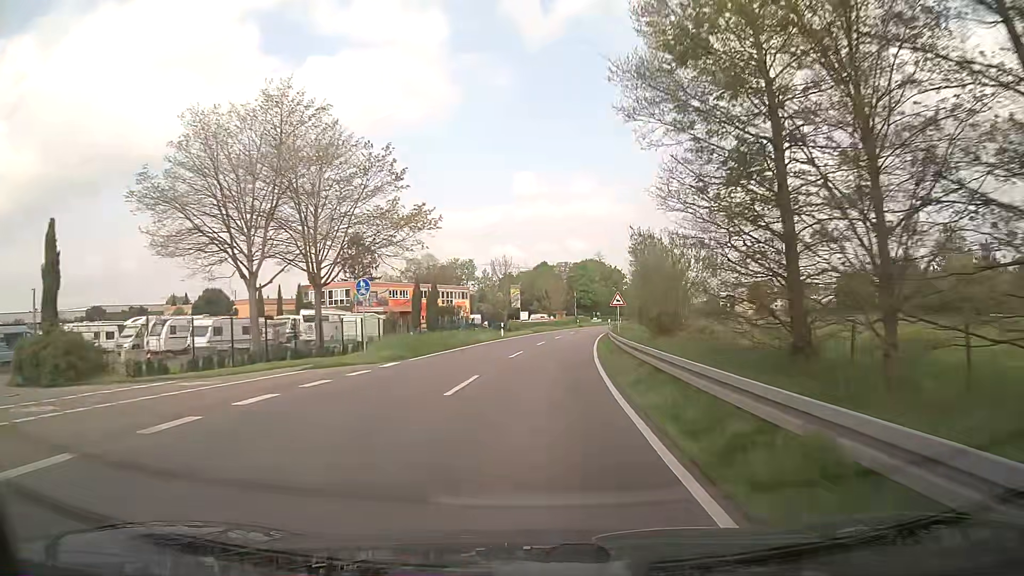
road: secondary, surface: asphalt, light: Day
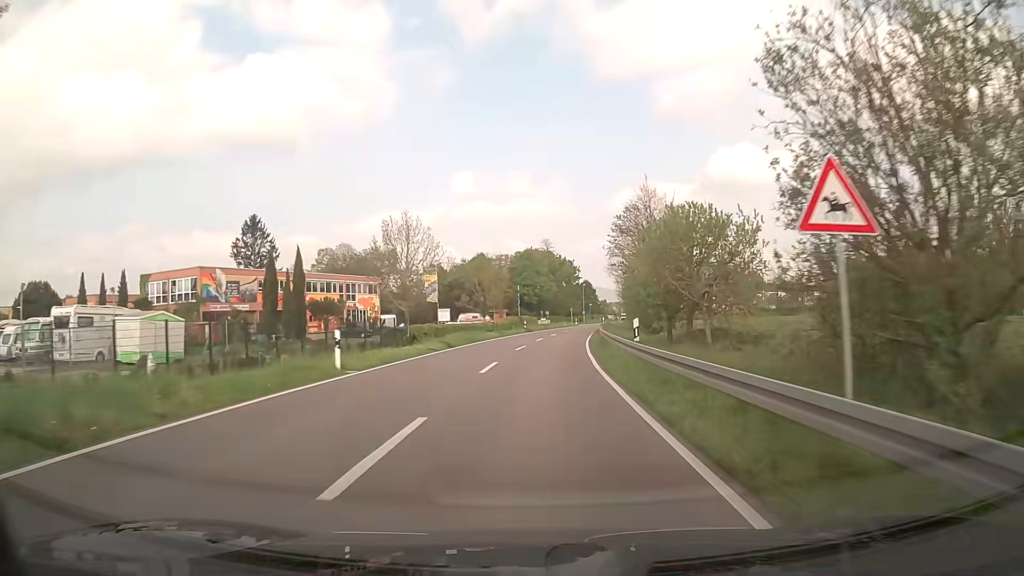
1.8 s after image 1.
(+1.0, +30.9) m; +4°
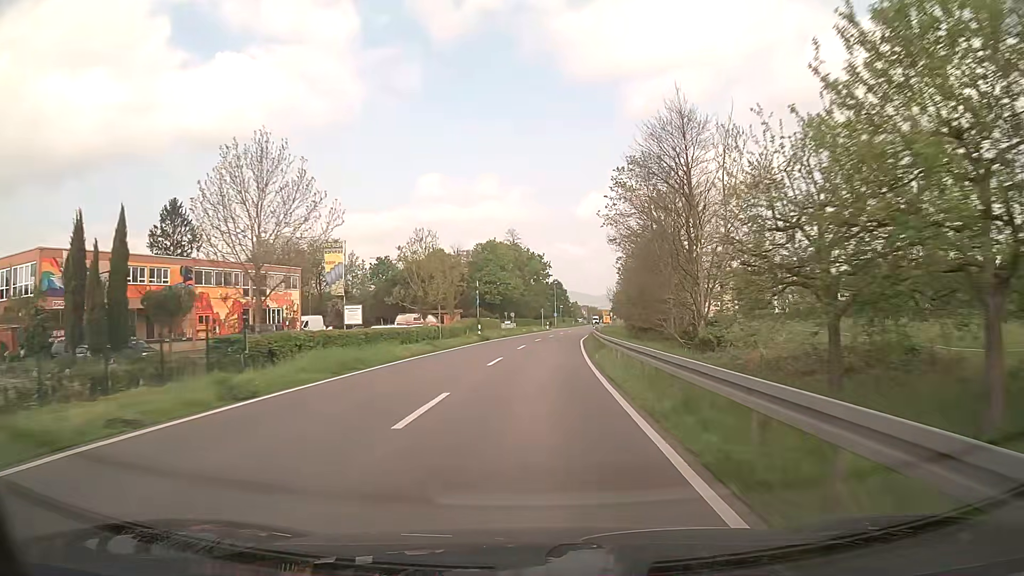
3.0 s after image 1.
(+0.6, +20.8) m; +3°
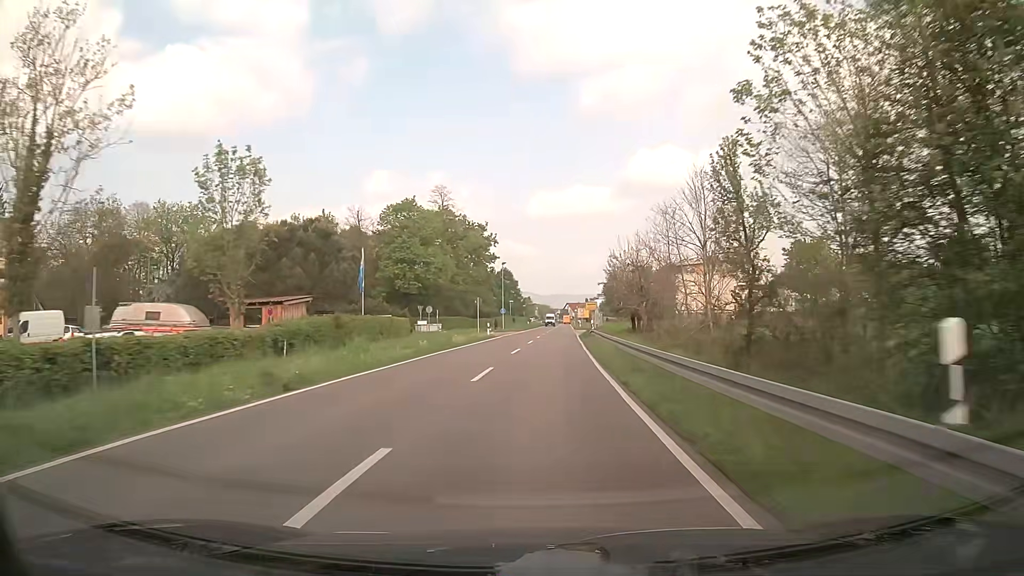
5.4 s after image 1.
(+1.6, +41.3) m; +5°
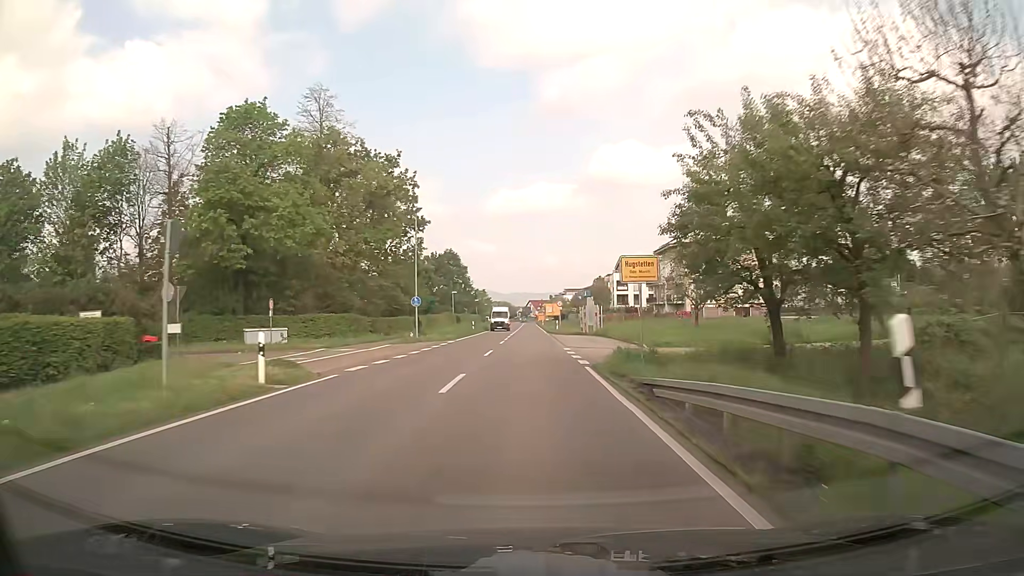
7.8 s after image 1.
(+1.2, +38.6) m; +3°
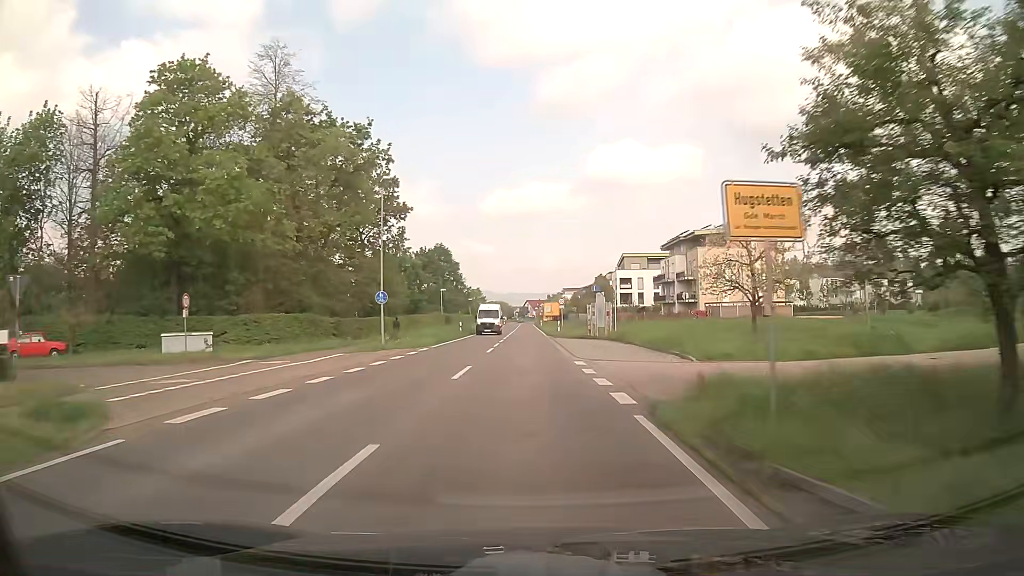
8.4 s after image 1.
(0.0, +9.0) m; 0°
